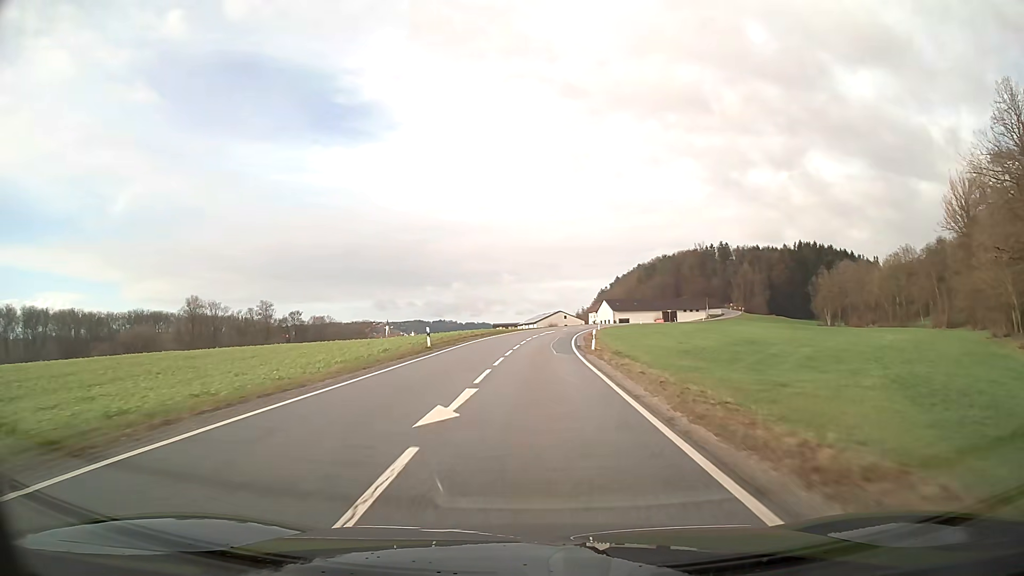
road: secondary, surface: asphalt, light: Day
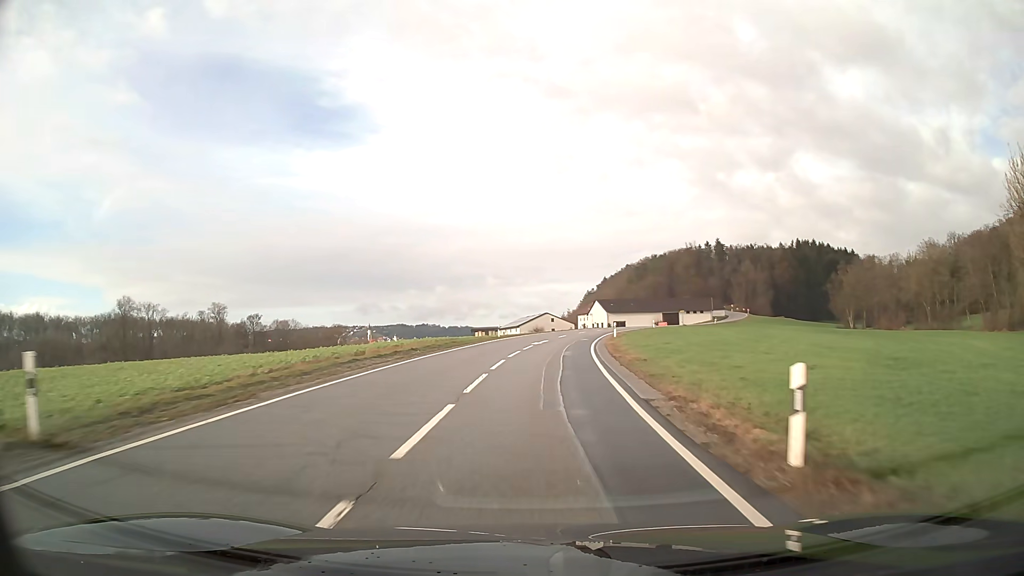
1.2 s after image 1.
(+0.4, +26.0) m; +2°
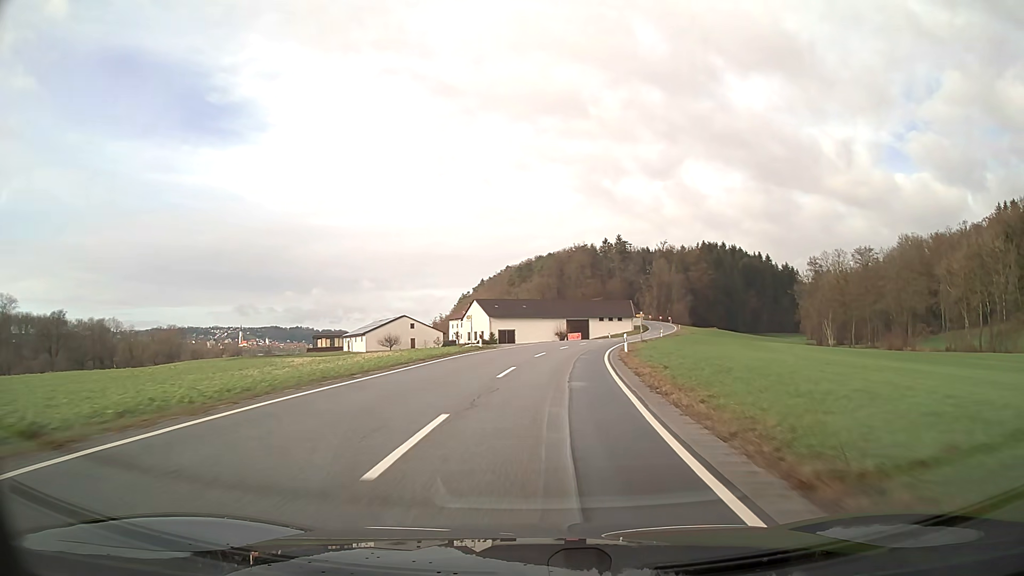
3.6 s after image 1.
(+4.7, +53.3) m; +11°
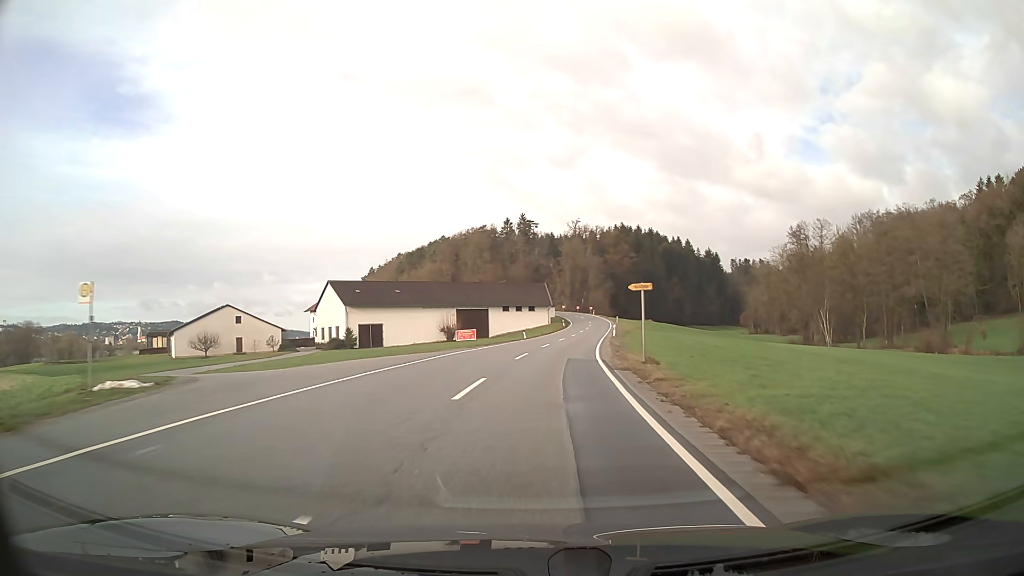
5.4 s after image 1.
(+3.1, +40.1) m; +8°
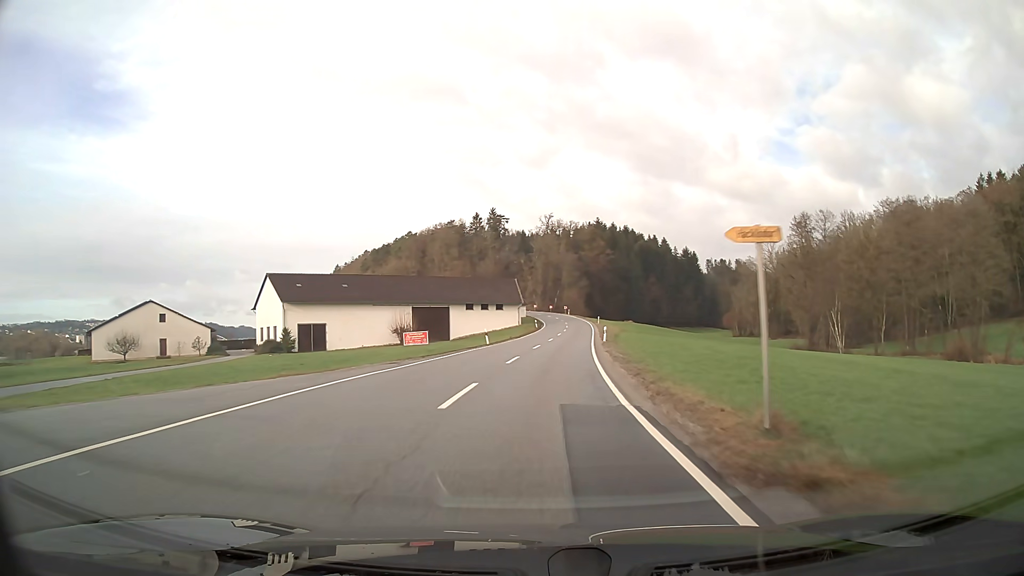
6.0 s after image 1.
(+0.3, +13.3) m; +2°
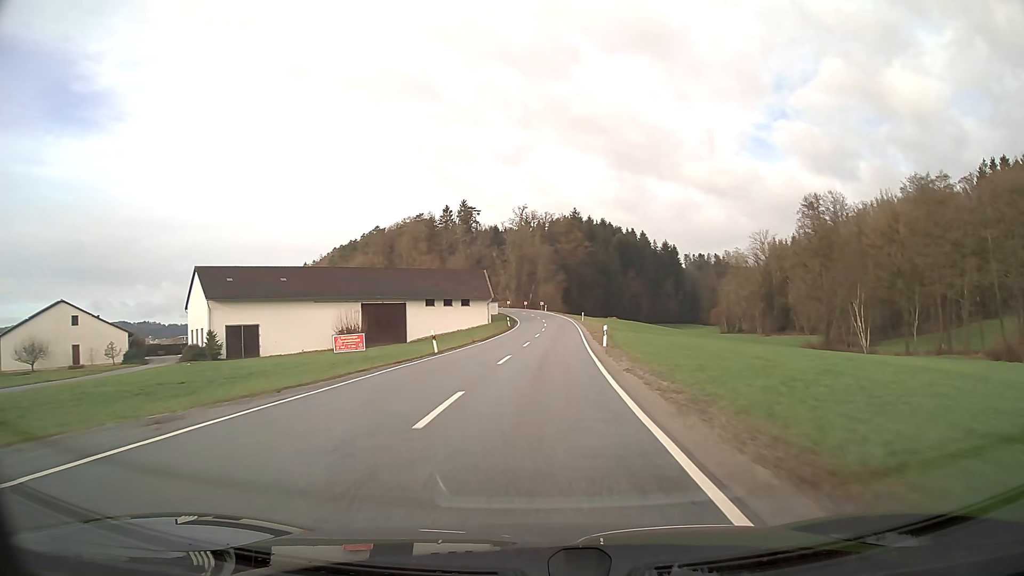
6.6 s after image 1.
(+0.2, +13.2) m; +2°
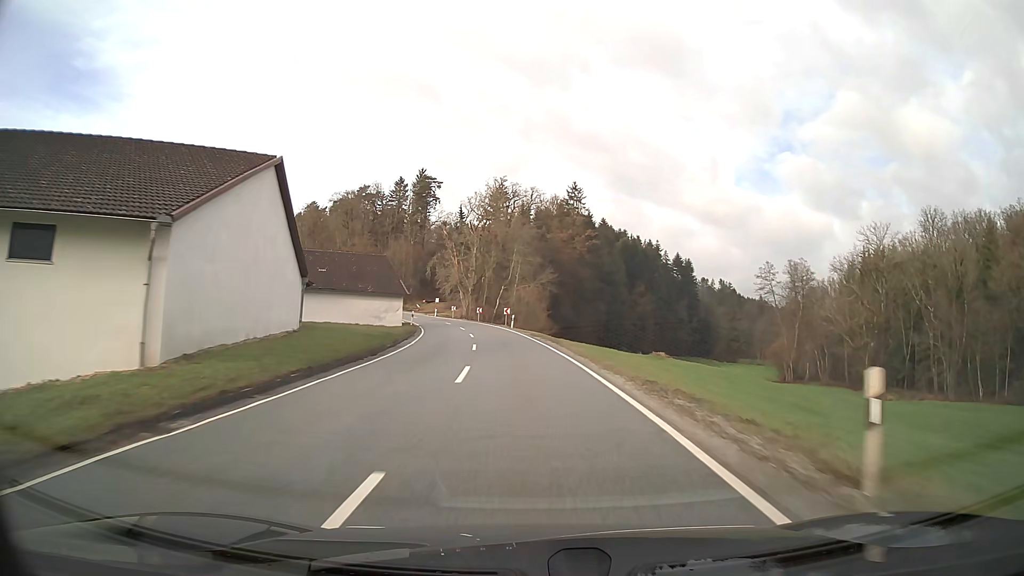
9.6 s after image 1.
(+1.6, +65.1) m; 0°
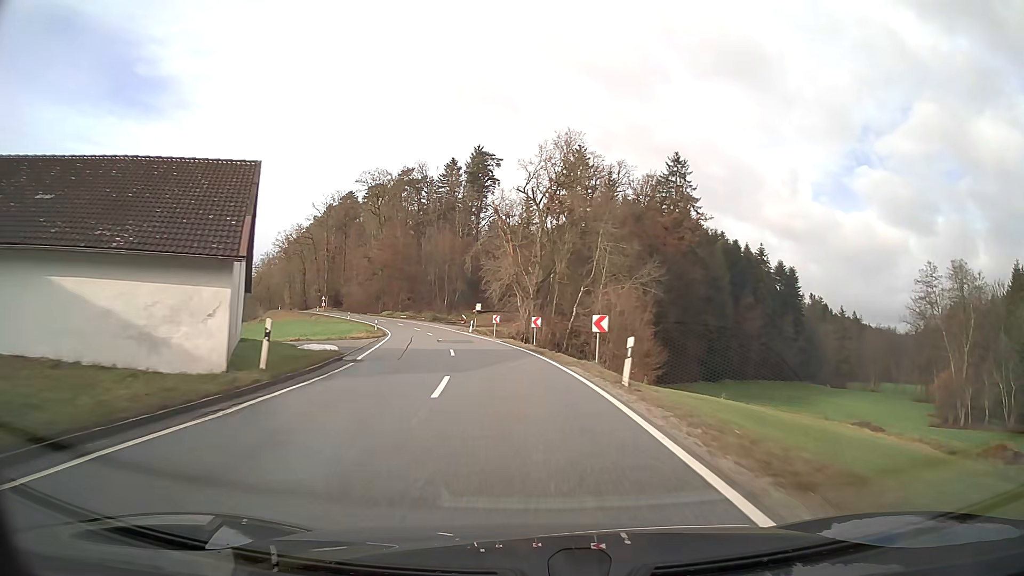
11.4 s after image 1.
(-2.0, +37.0) m; -7°
